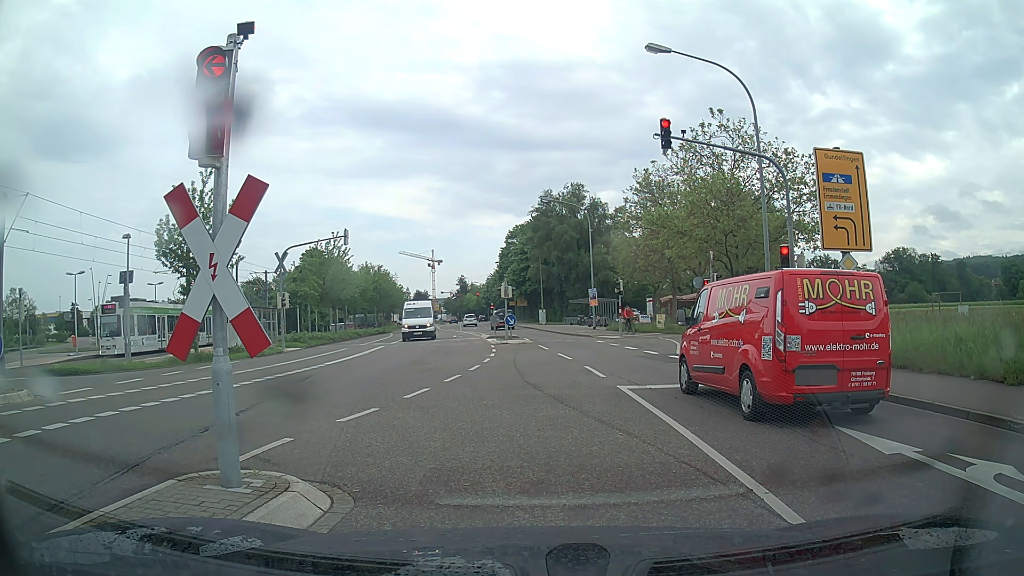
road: tertiary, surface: asphalt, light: Day
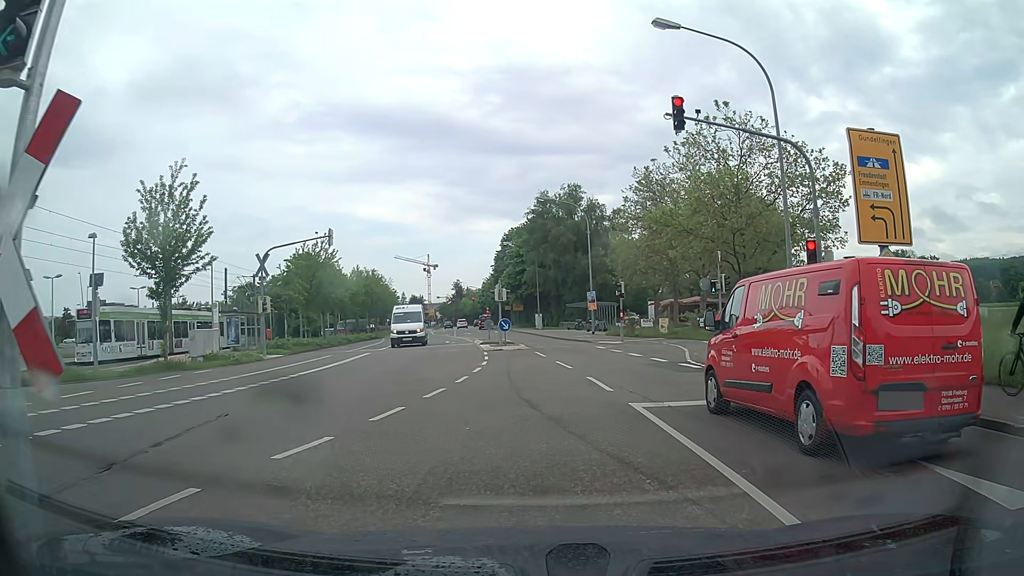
(0.0, +2.5) m; -1°
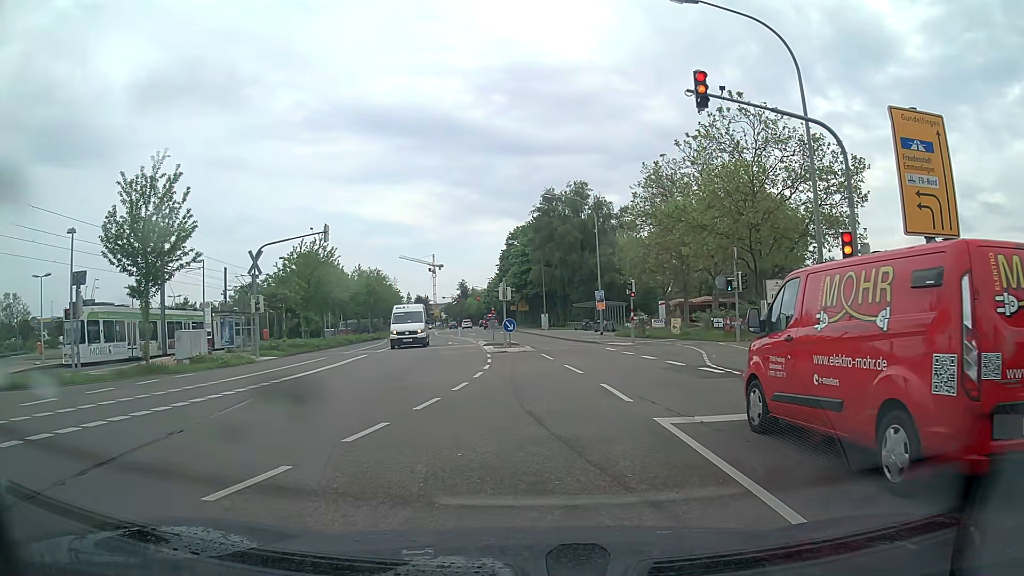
(0.0, +1.8) m; 0°
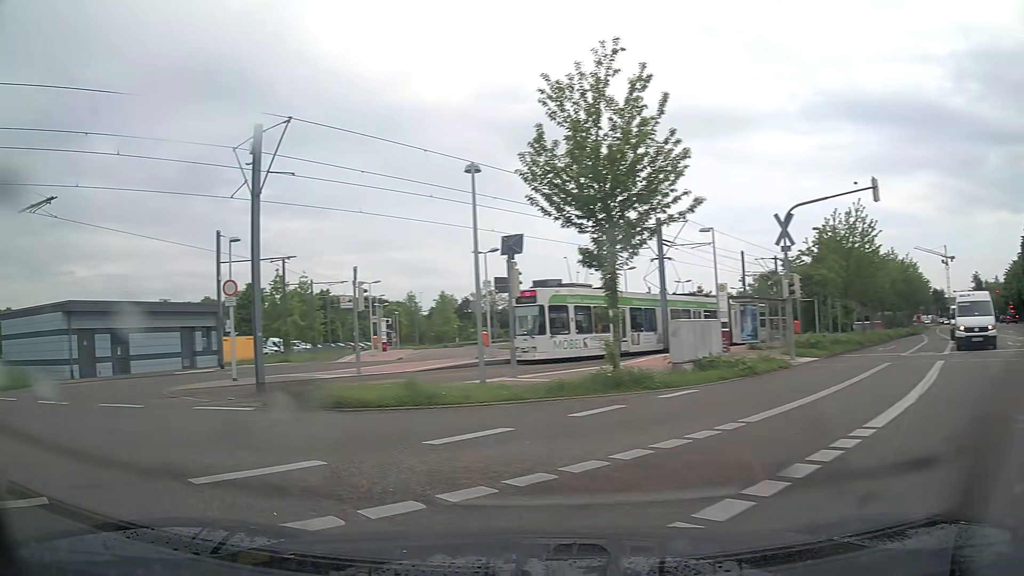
(-2.9, +9.0) m; -42°
